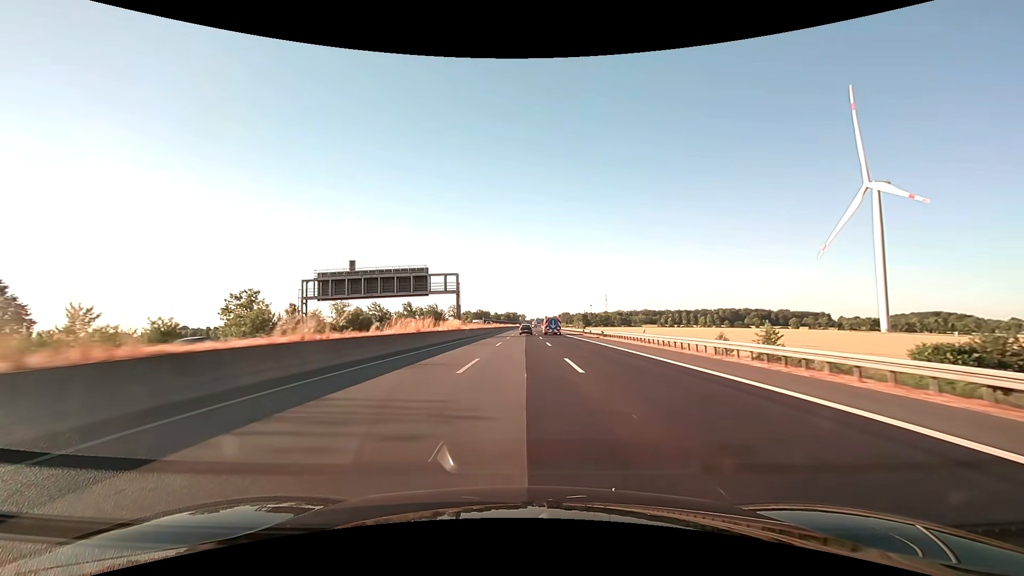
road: motorway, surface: asphalt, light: Day
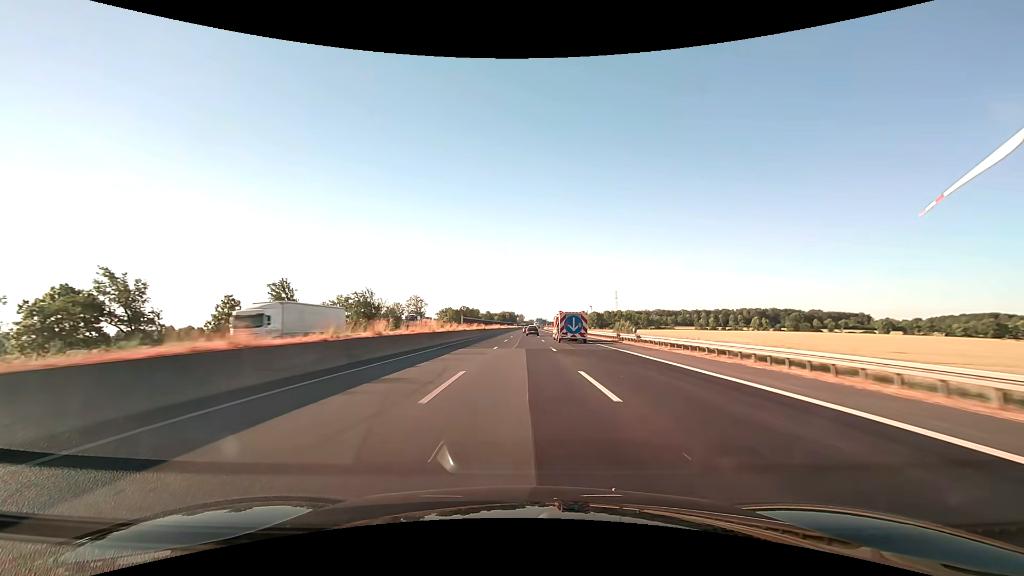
(+0.4, +97.7) m; 0°
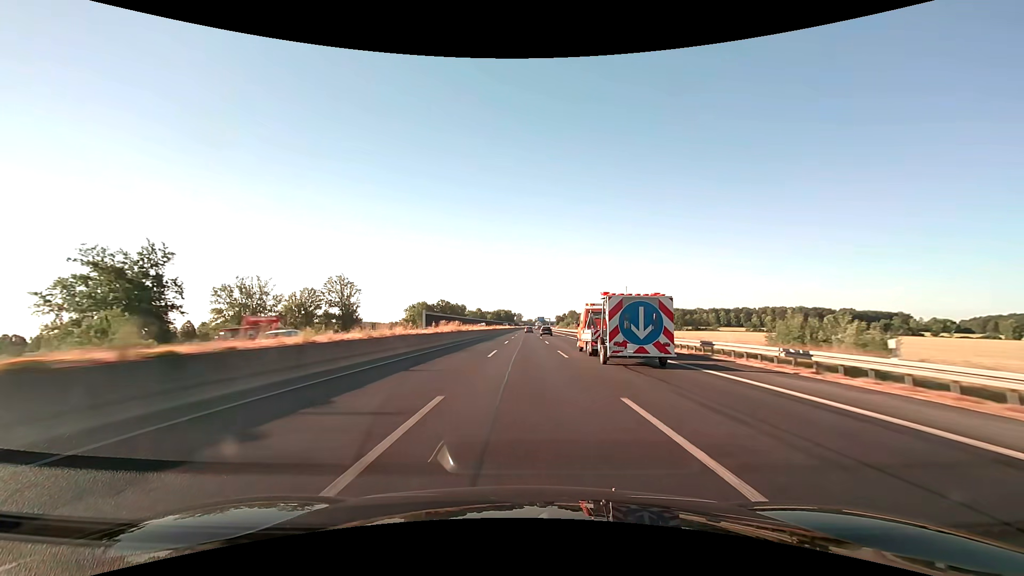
(+0.1, +77.8) m; 0°
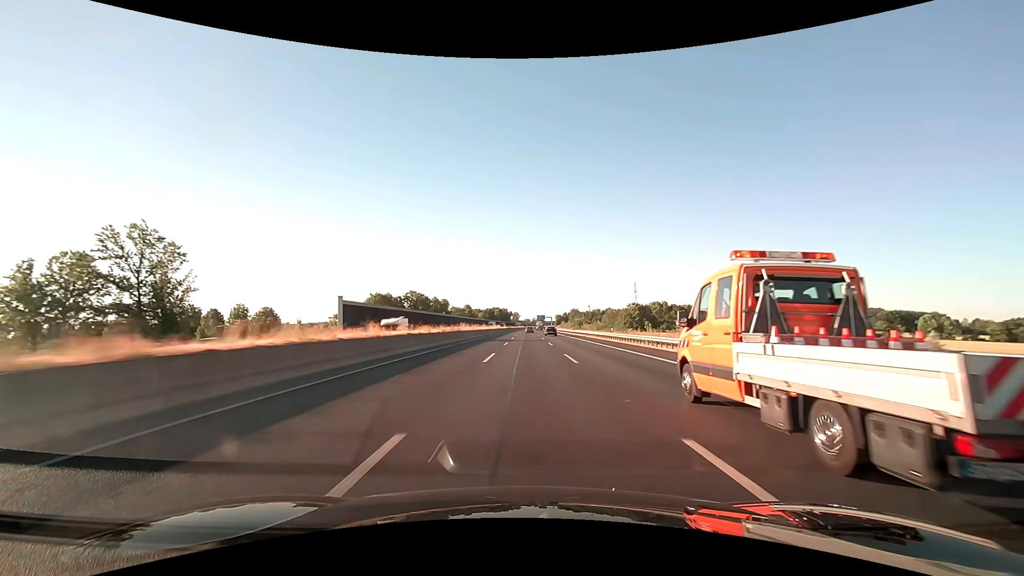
(+0.2, +59.6) m; 0°
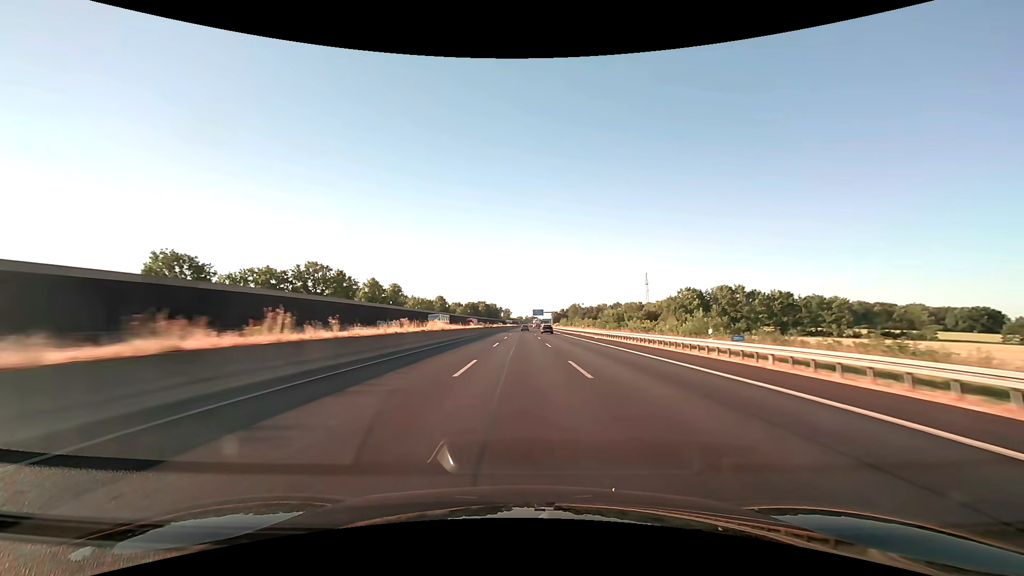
(+0.5, +80.0) m; +1°
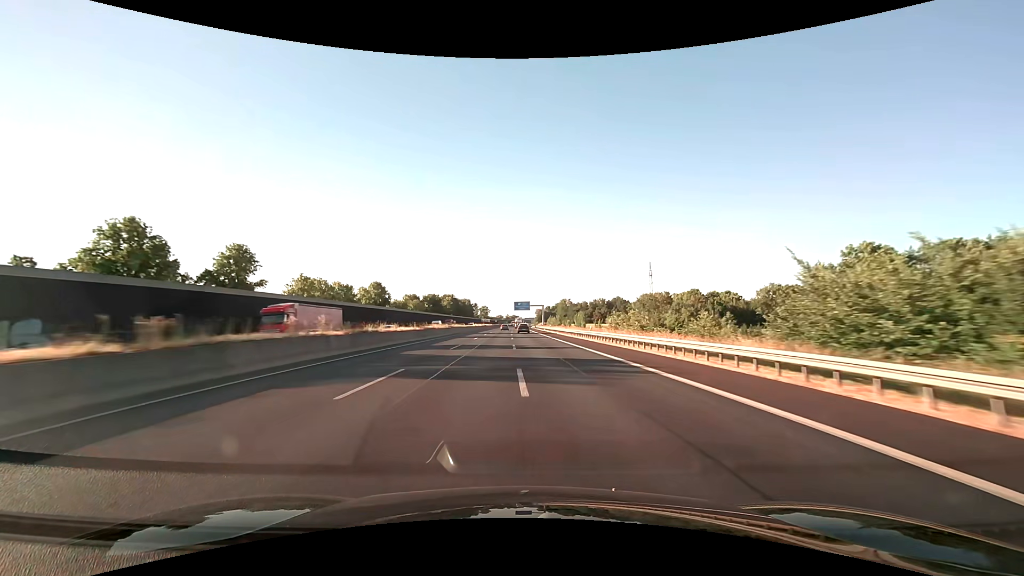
(+1.3, +77.9) m; +2°
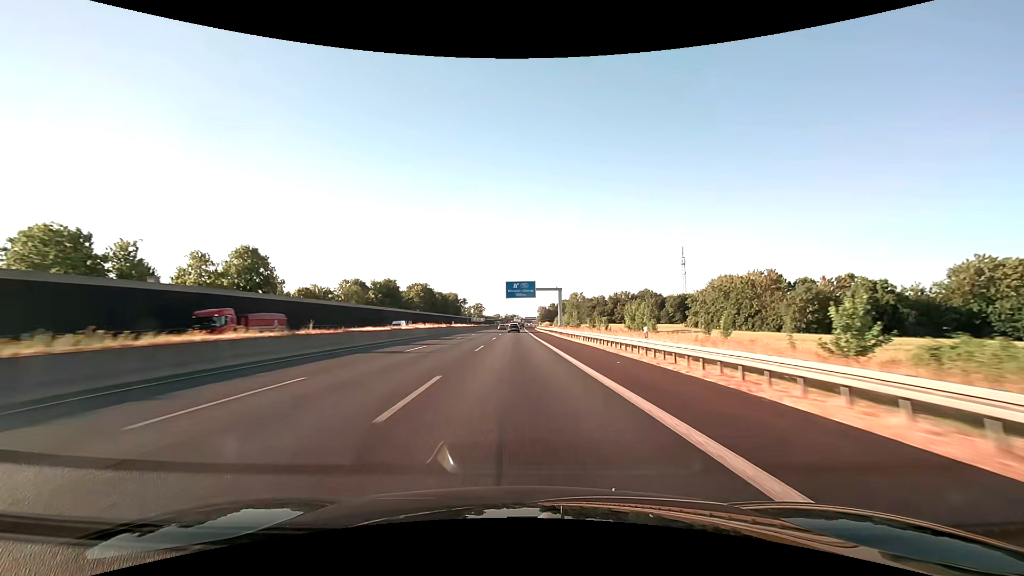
(+0.2, +75.5) m; 0°
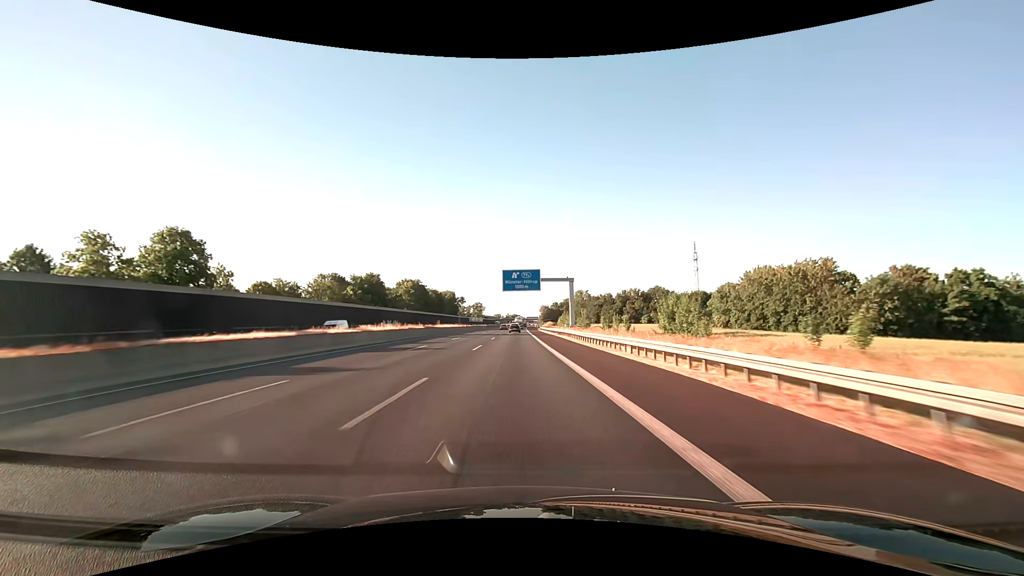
(0.0, +18.2) m; 0°
(0, +10) (0, +20) (0, +30) (0, +40) (-1, +50) (-1, +60) (-1, +70) (-1, +80) (-1, +90) (-1, +100) m
